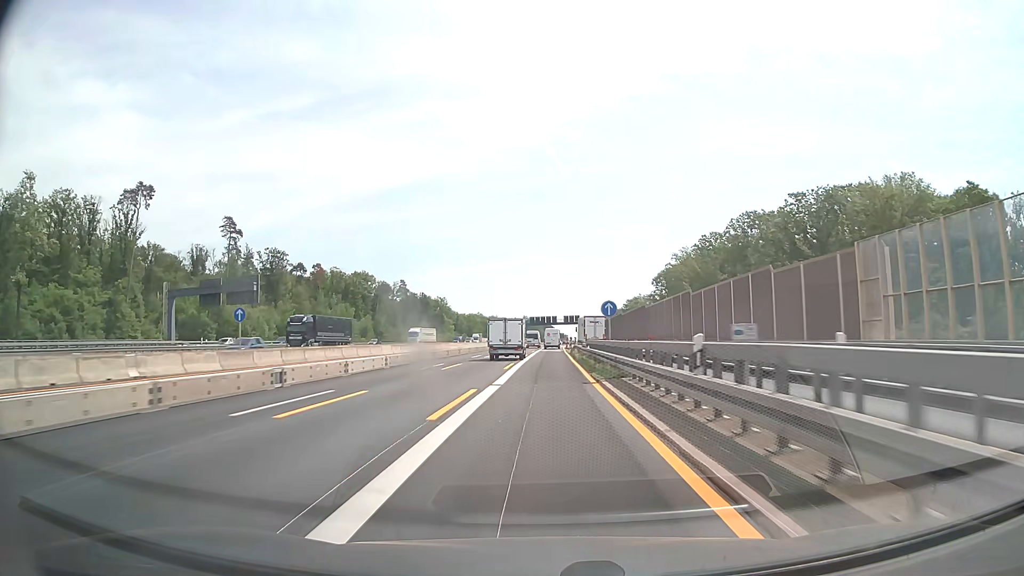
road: motorway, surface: asphalt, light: Day
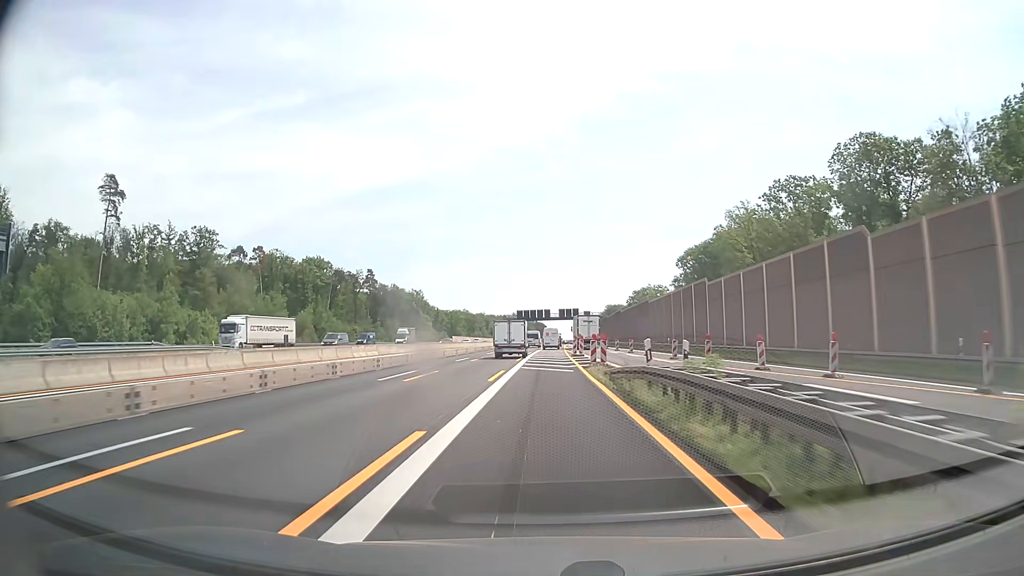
(+0.2, +43.2) m; +1°
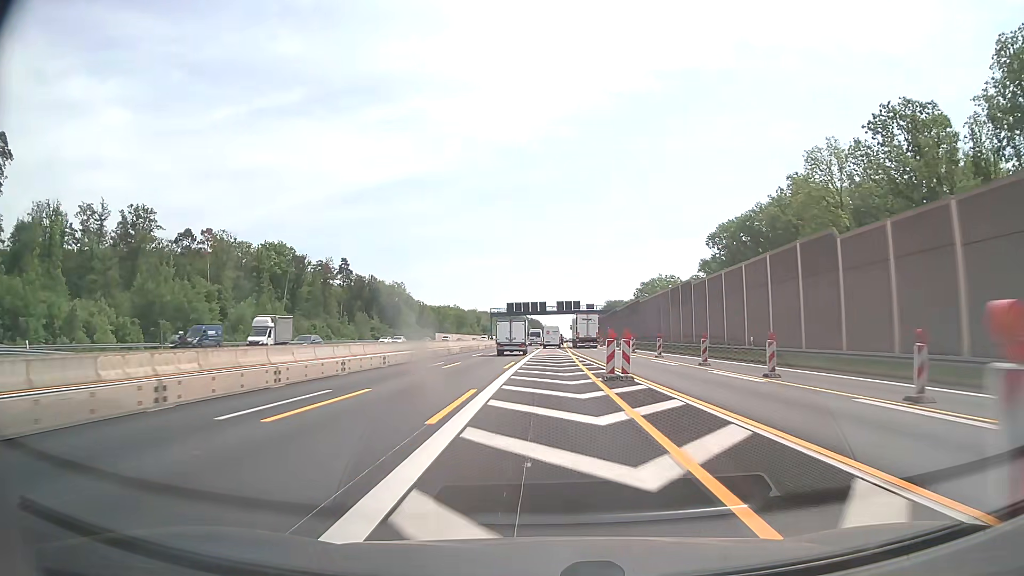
(0.0, +28.8) m; 0°
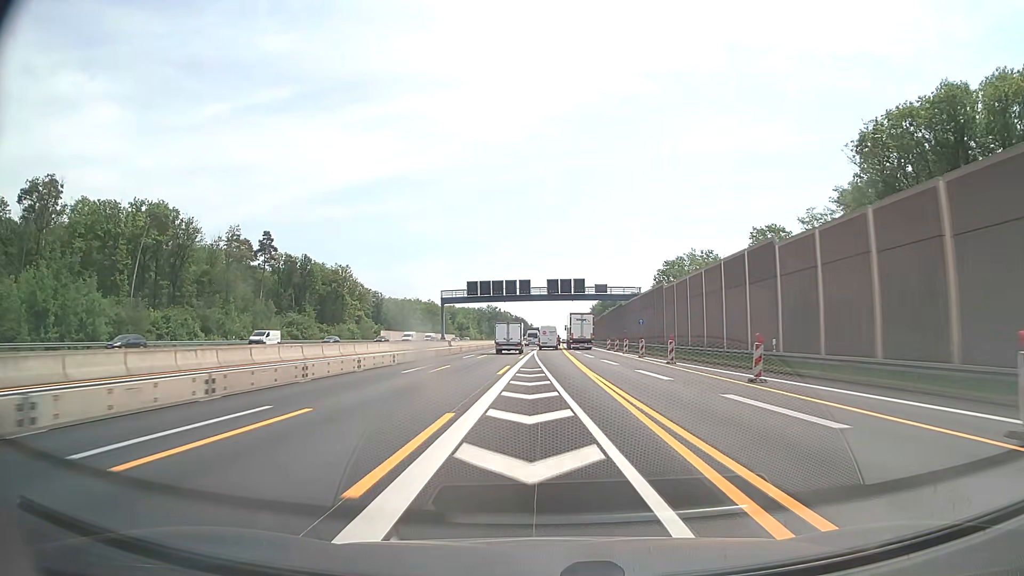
(+0.4, +57.6) m; +1°
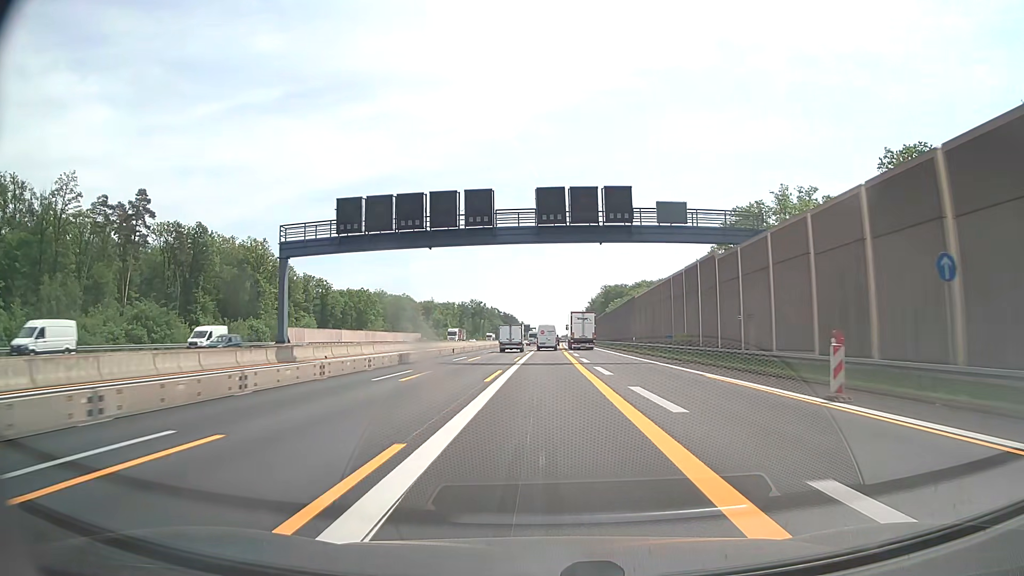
(+0.4, +57.6) m; +1°
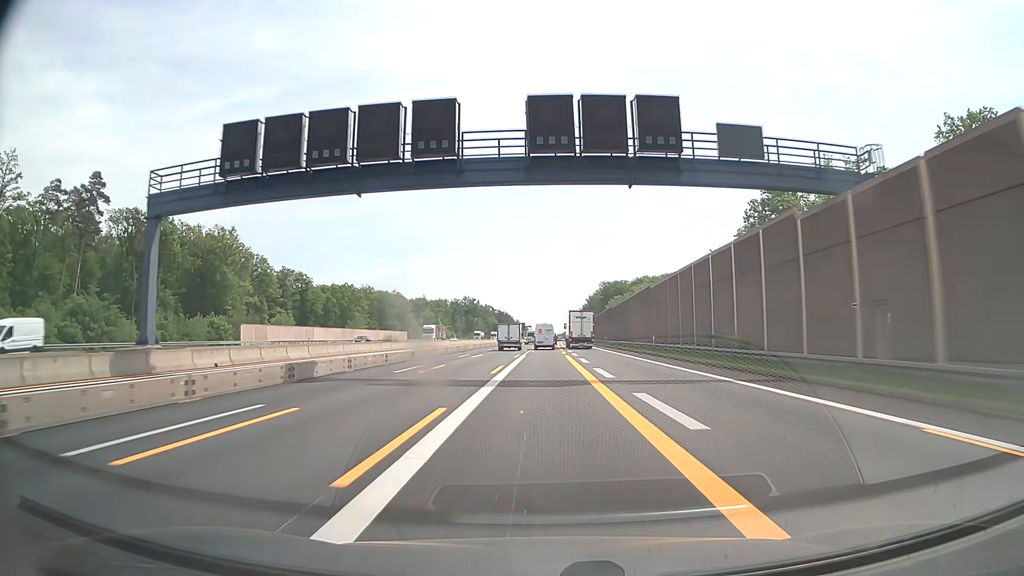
(0.0, +14.4) m; 0°
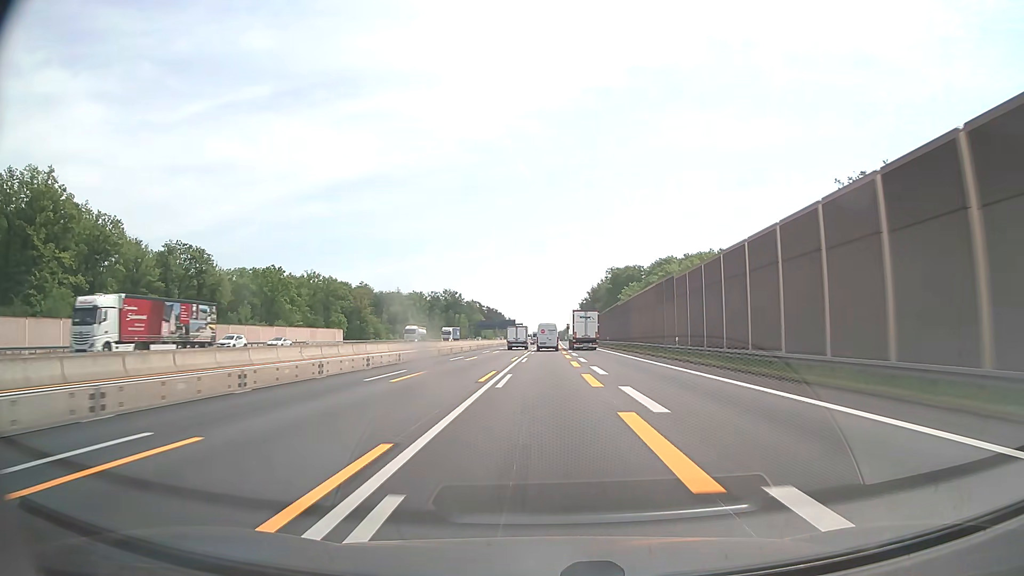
(+0.3, +57.6) m; +1°
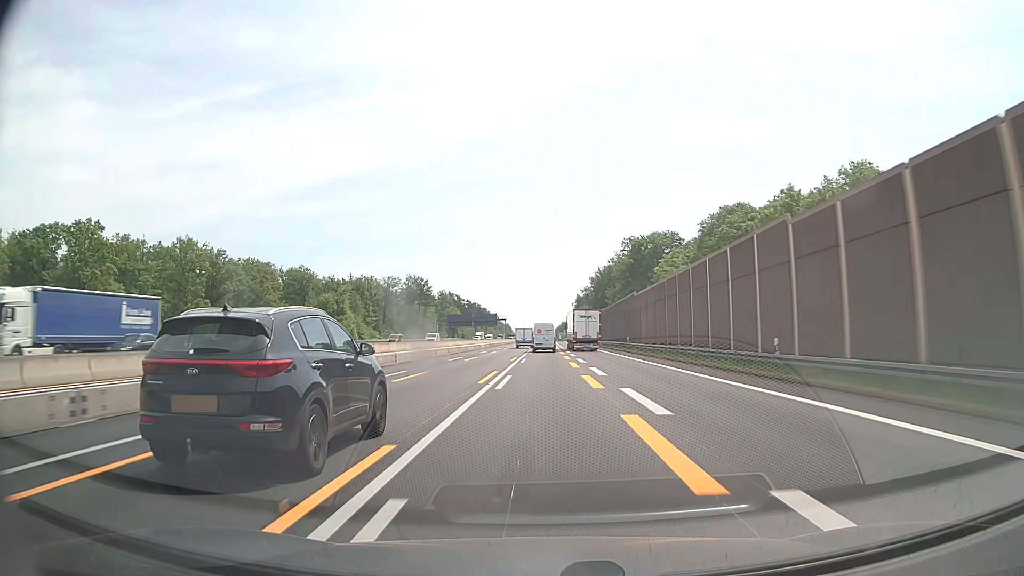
(+0.3, +72.2) m; +1°
(0, +10) (0, +20) (0, +30) (0, +40) (0, +50) (0, +60) (0, +70) (0, +80) (0, +90) (0, +100) m
